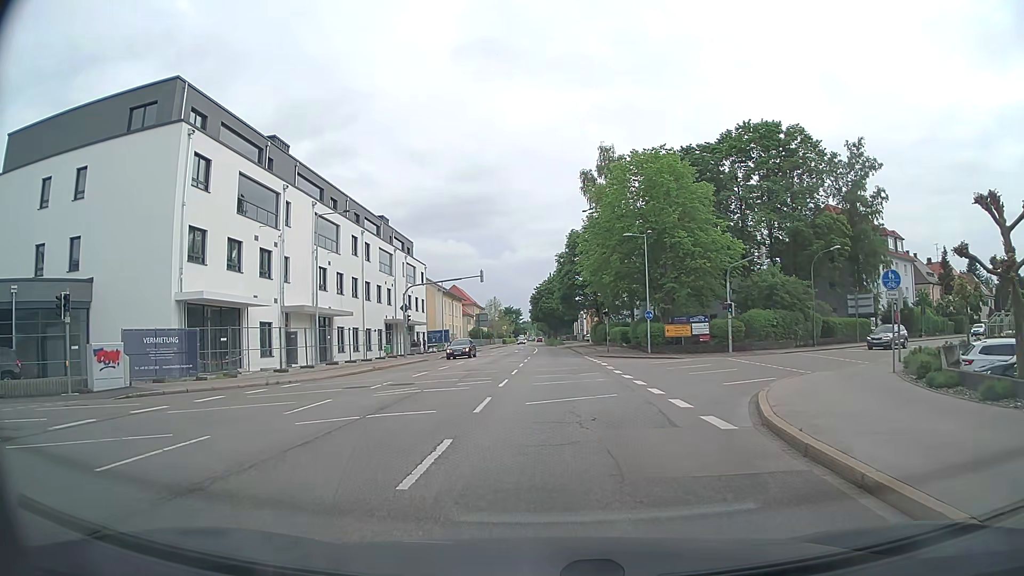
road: secondary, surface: asphalt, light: Day
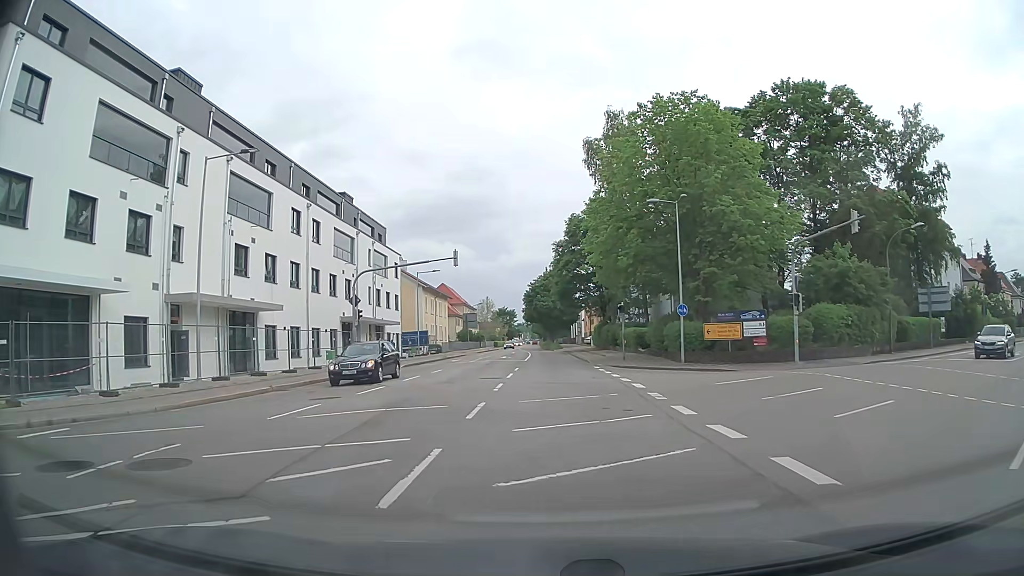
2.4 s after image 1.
(0.0, +13.1) m; 0°
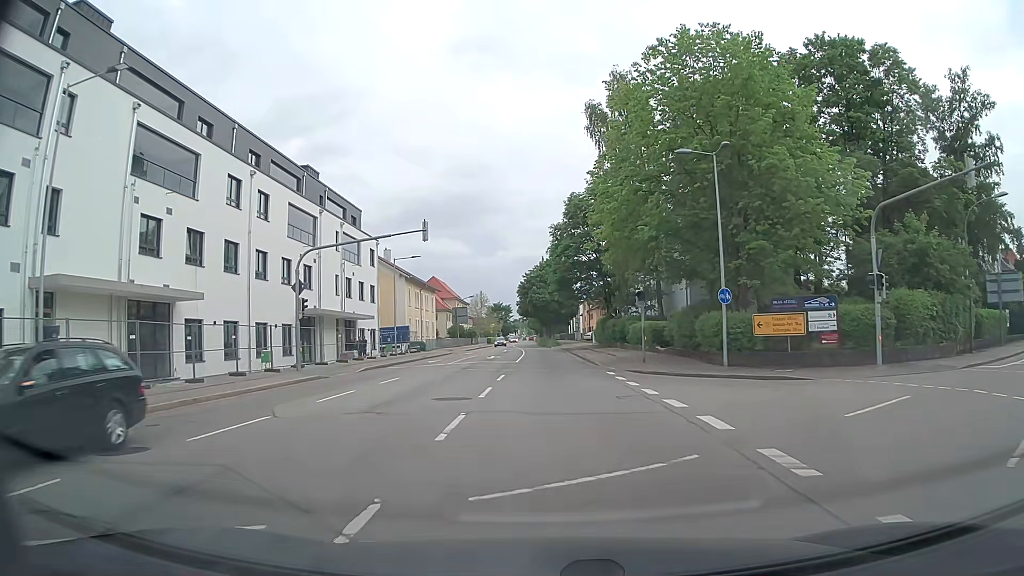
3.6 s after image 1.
(0.0, +8.9) m; +1°
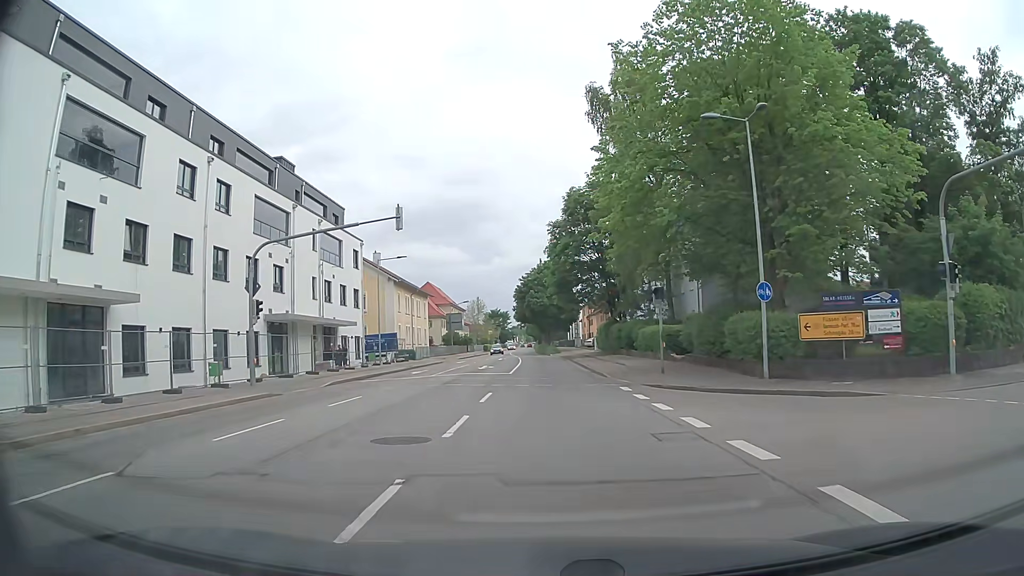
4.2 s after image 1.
(0.0, +5.1) m; 0°
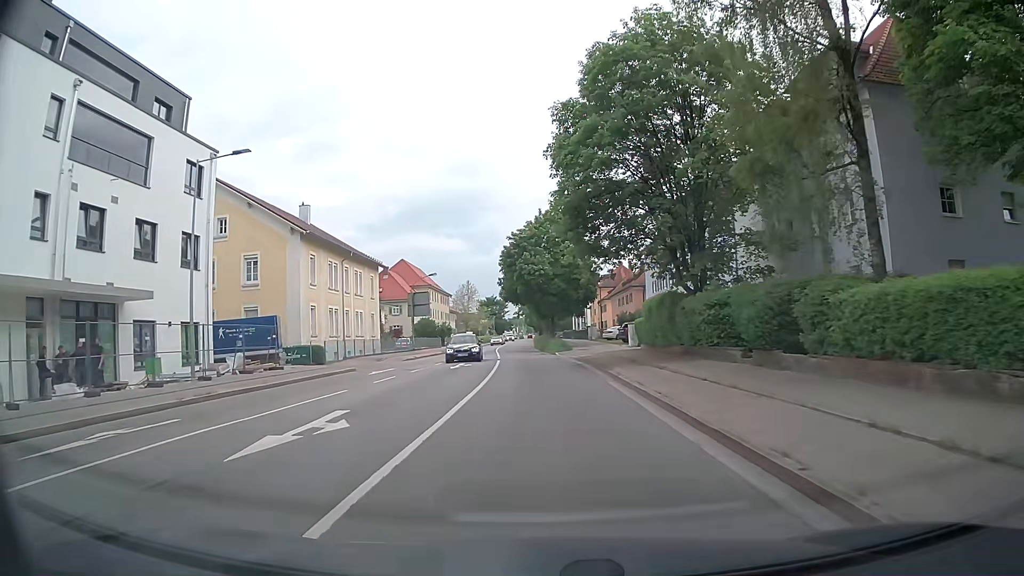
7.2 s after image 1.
(0.0, +29.3) m; 0°
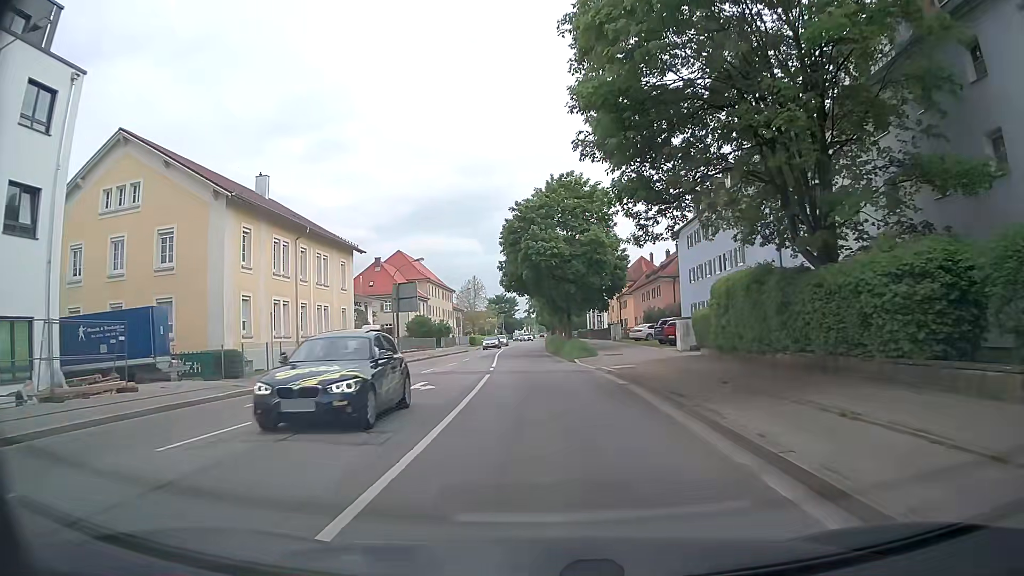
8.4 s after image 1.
(-0.1, +12.9) m; -1°
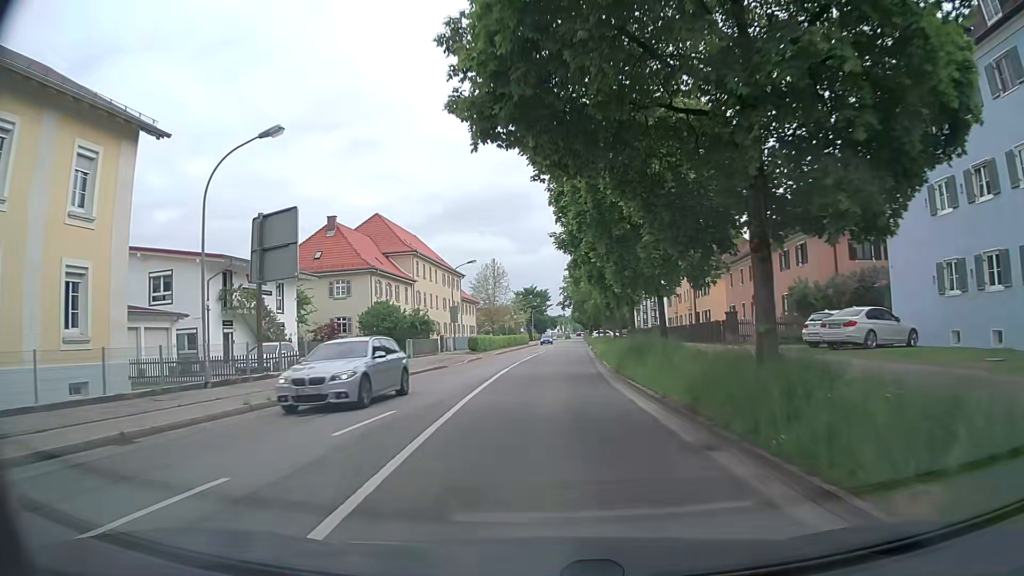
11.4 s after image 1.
(-0.6, +34.6) m; -2°
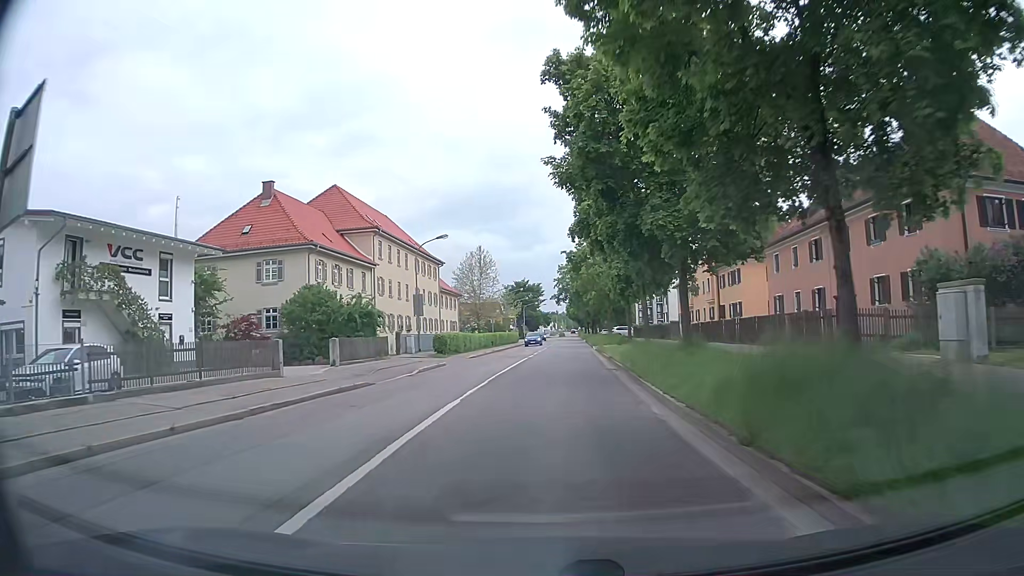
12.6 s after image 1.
(+0.1, +14.0) m; 0°
(0, +10) (0, +20) (+1, +30) (+1, +40) (+2, +50) (+2, +60) (+3, +70) (+3, +80) (+4, +90) (+4, +100) m
